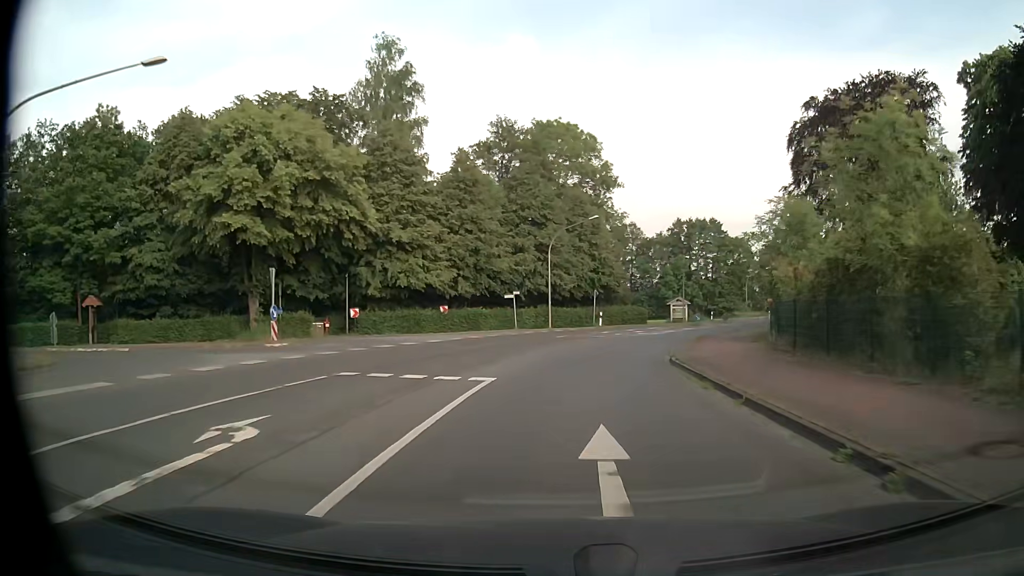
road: secondary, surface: asphalt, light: Day
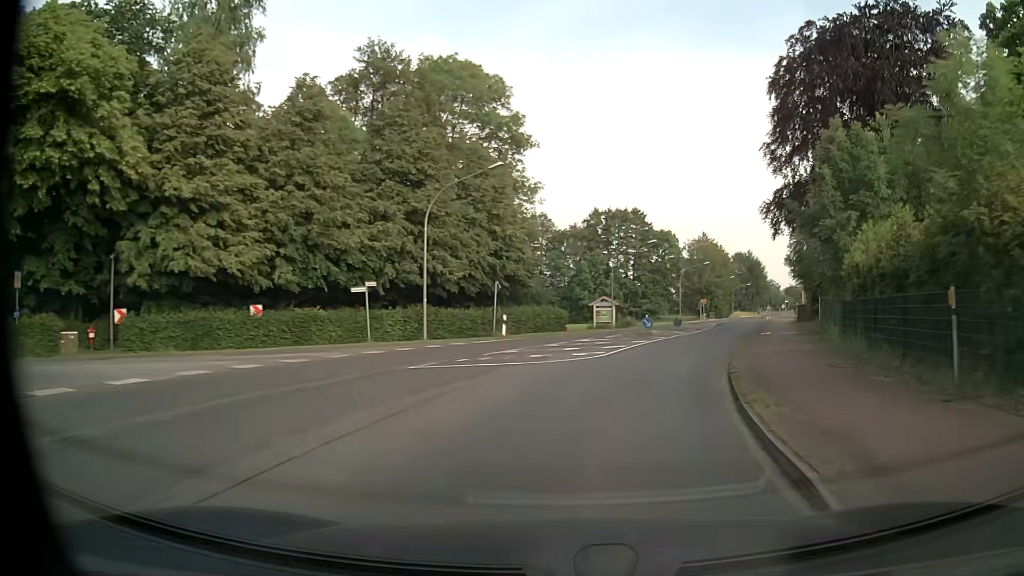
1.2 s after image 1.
(+0.9, +16.8) m; +8°
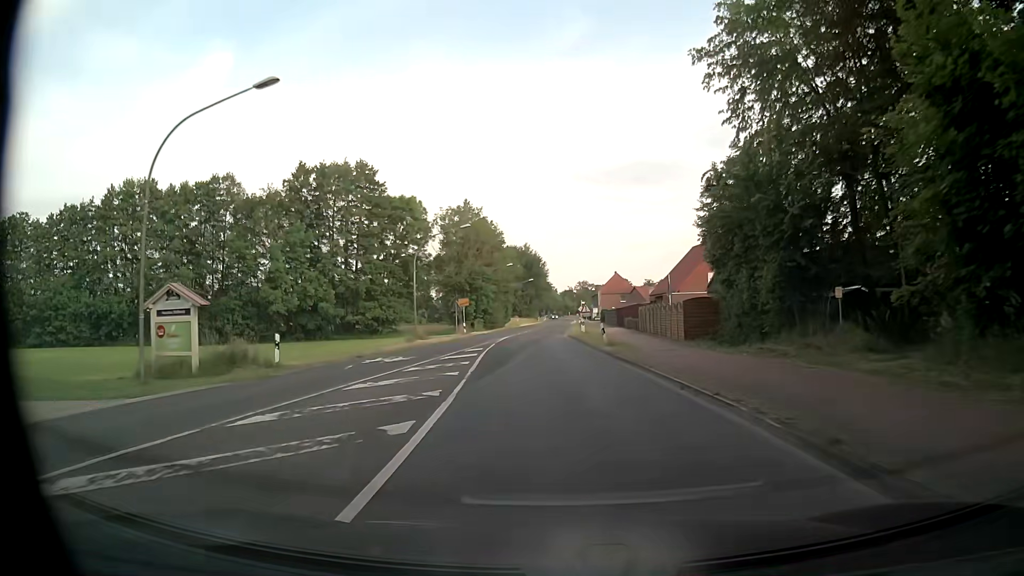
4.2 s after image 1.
(+9.4, +40.5) m; +20°
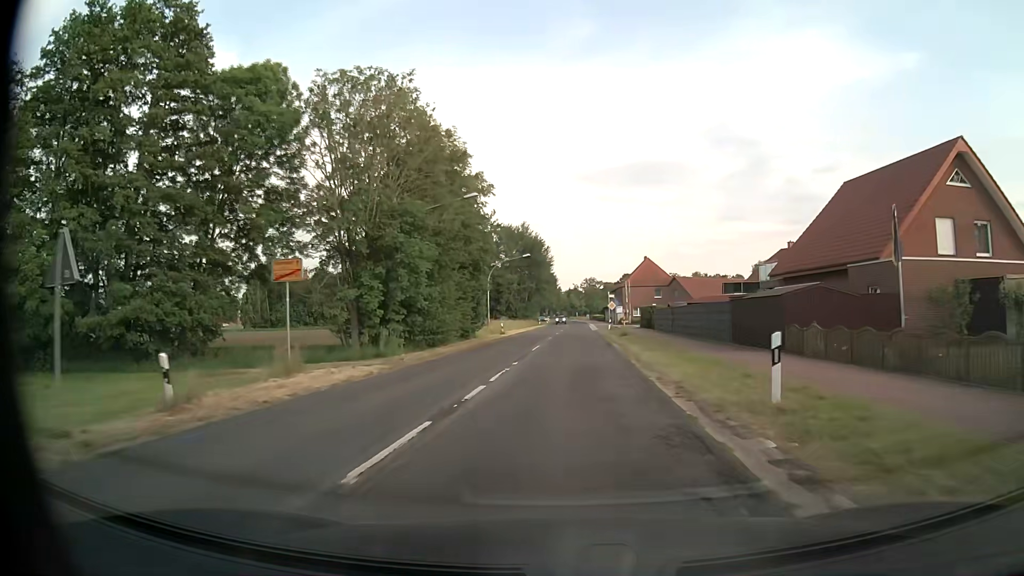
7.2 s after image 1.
(-1.1, +44.0) m; 0°
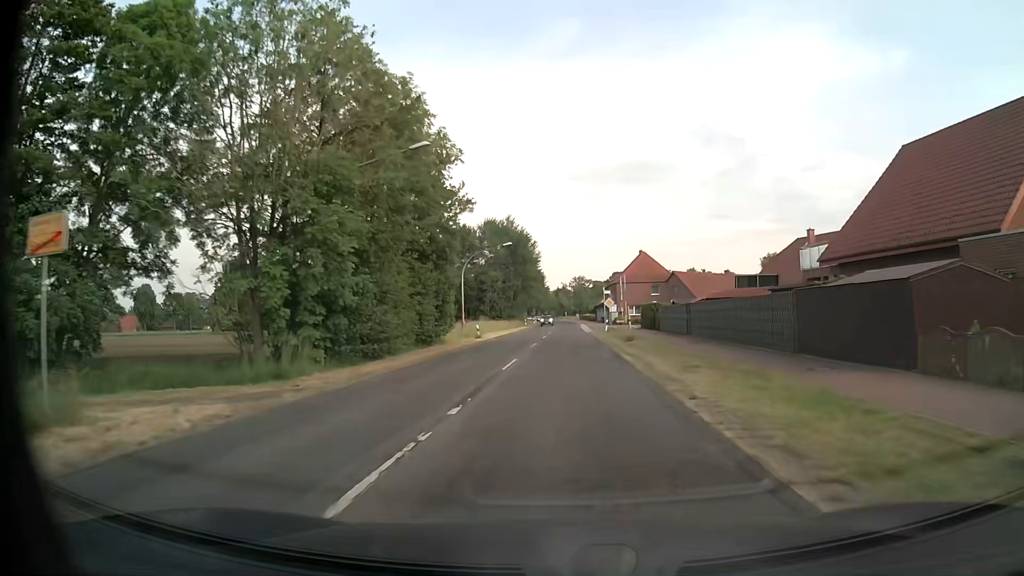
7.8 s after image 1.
(+0.1, +9.8) m; +1°
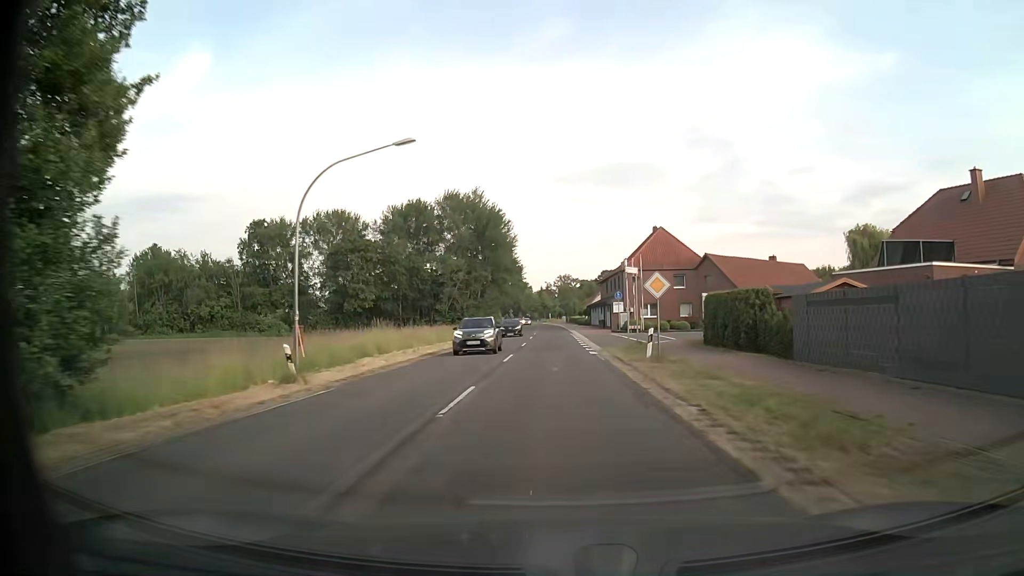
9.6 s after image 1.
(+0.5, +31.8) m; +1°
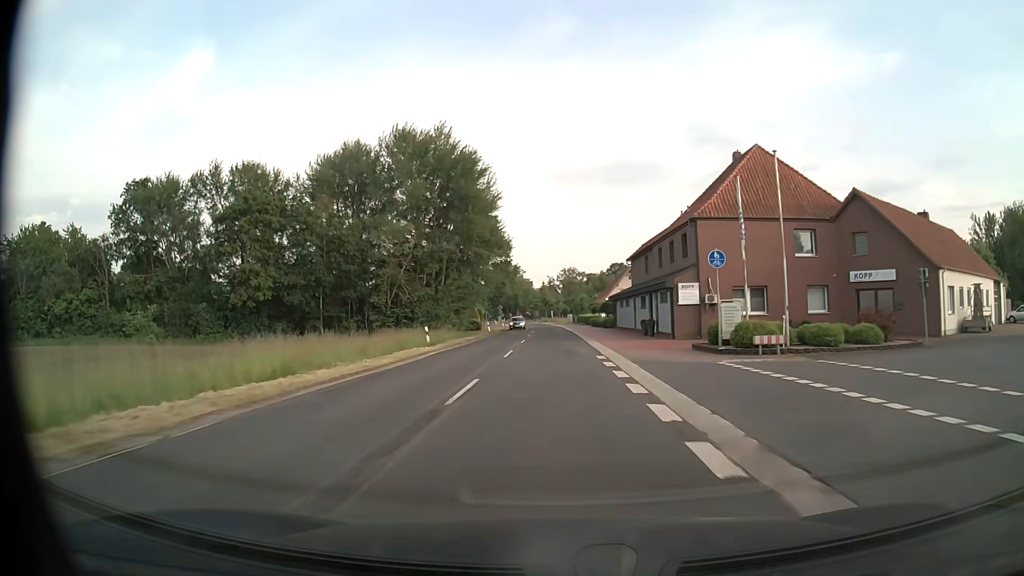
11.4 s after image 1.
(0.0, +35.4) m; 0°
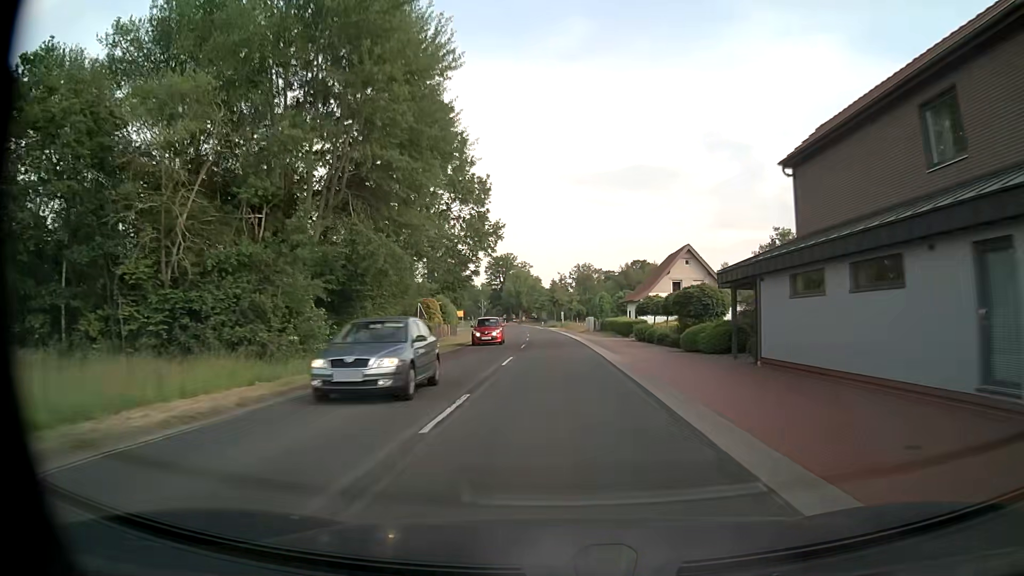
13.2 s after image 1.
(-0.3, +38.7) m; -1°
(0, +10) (0, +20) (0, +30) (0, +40) (-1, +50) (-1, +60) (-1, +70) (-2, +80) (-3, +90) (-3, +100) m
